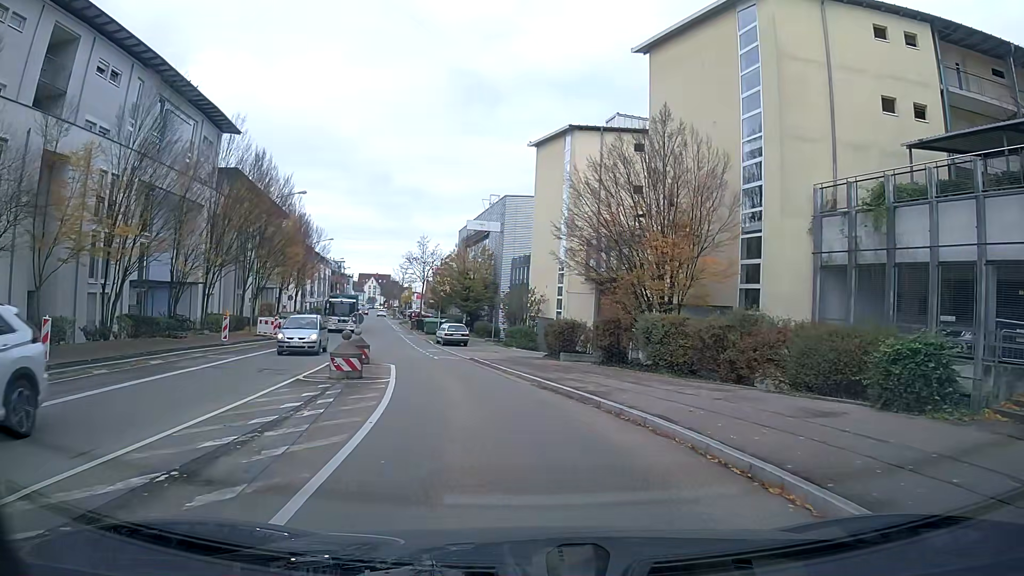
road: tertiary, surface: asphalt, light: Day
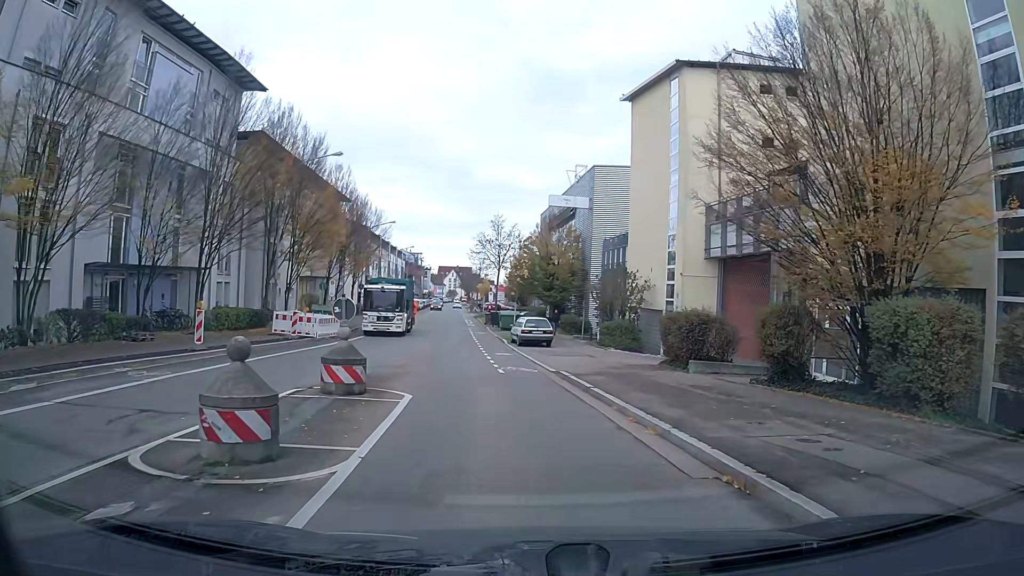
(-0.6, +10.2) m; -7°
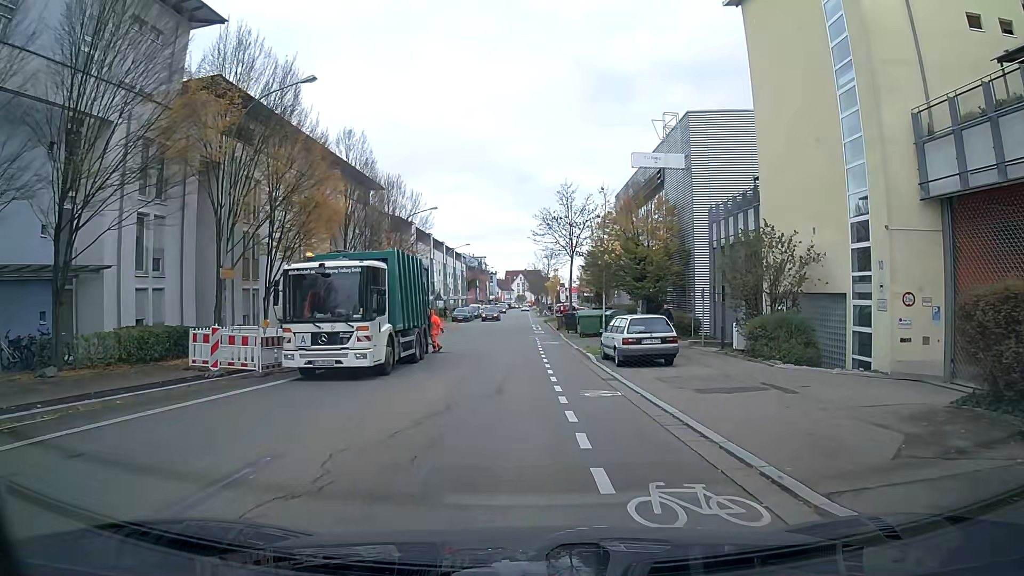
(-0.8, +14.2) m; -6°
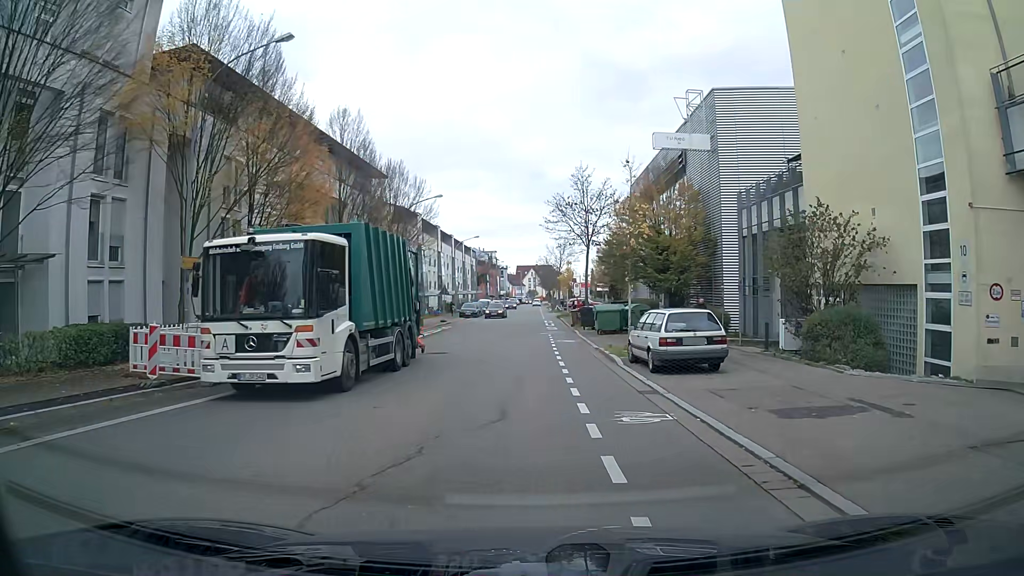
(0.0, +3.7) m; -1°
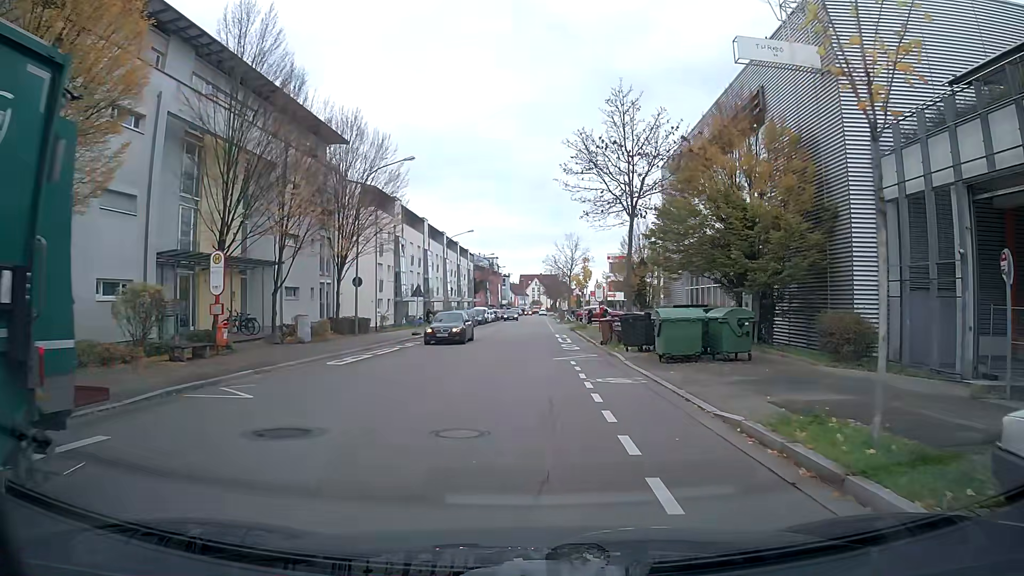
(-0.1, +15.3) m; 0°
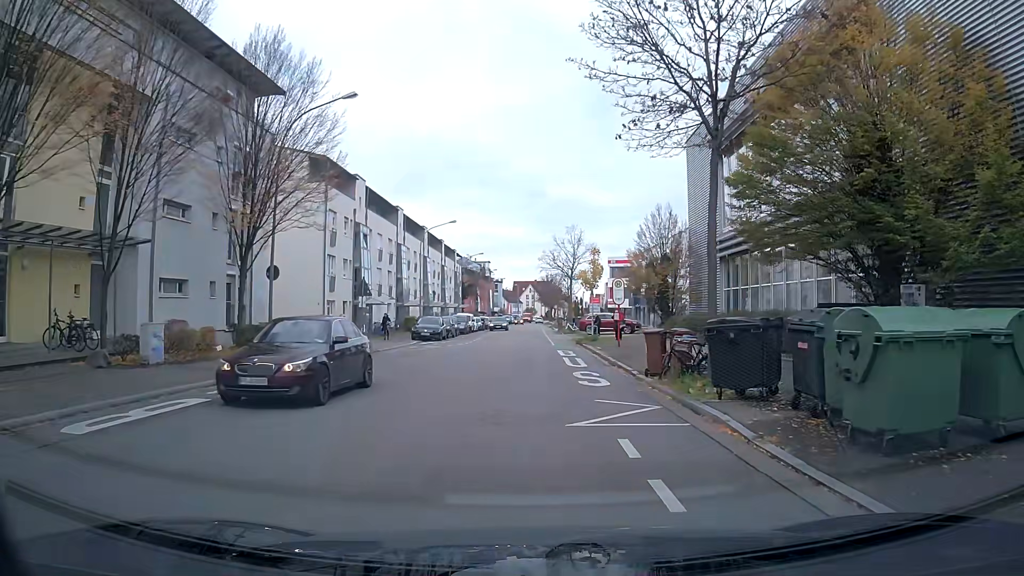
(+0.1, +12.1) m; 0°
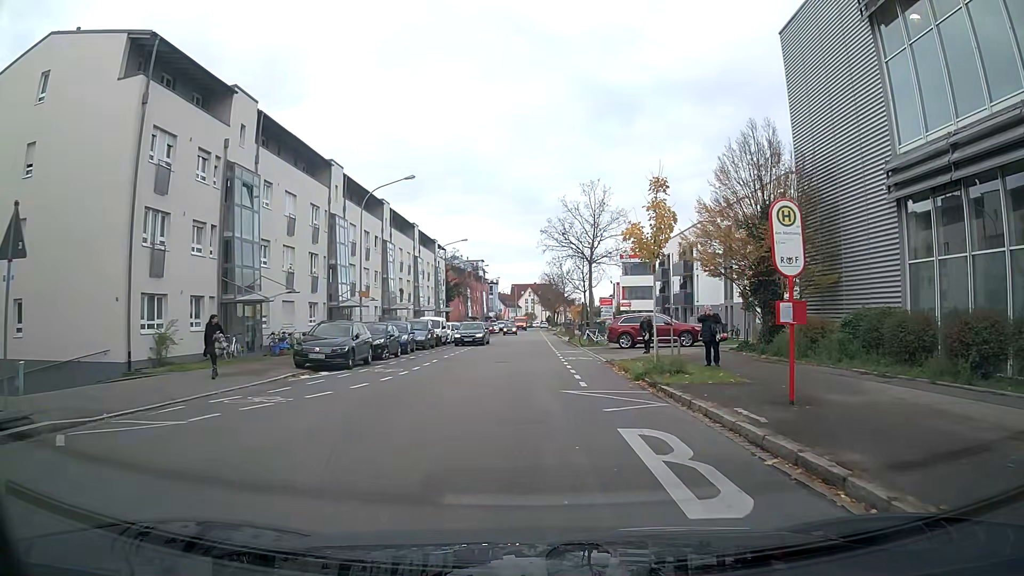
(+0.1, +20.8) m; 0°
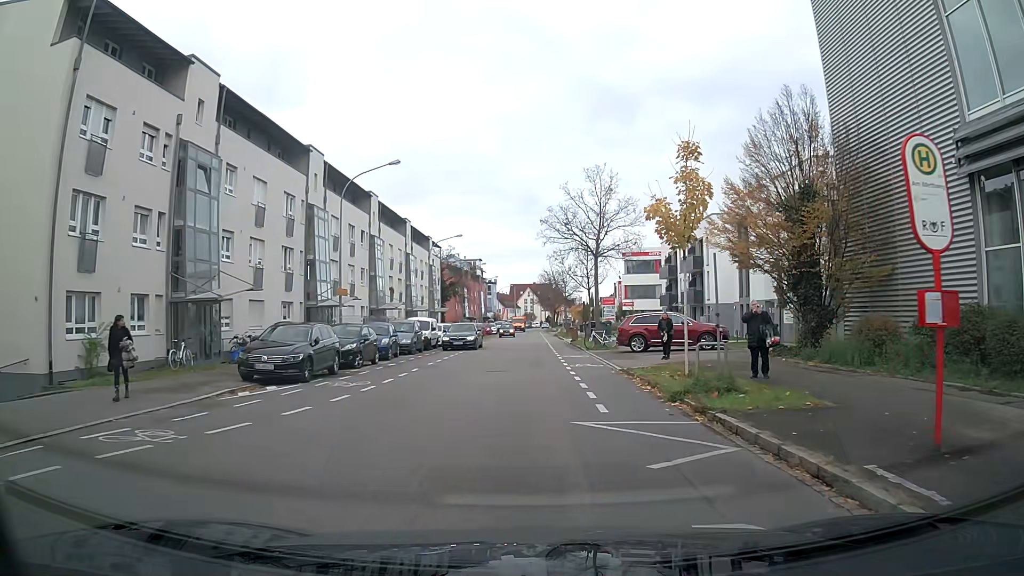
(0.0, +4.1) m; -1°
(0, +10) (0, +20) (0, +30) (0, +40) (0, +50) (0, +60) (0, +70) (0, +80) (0, +90) (+1, +100) m
